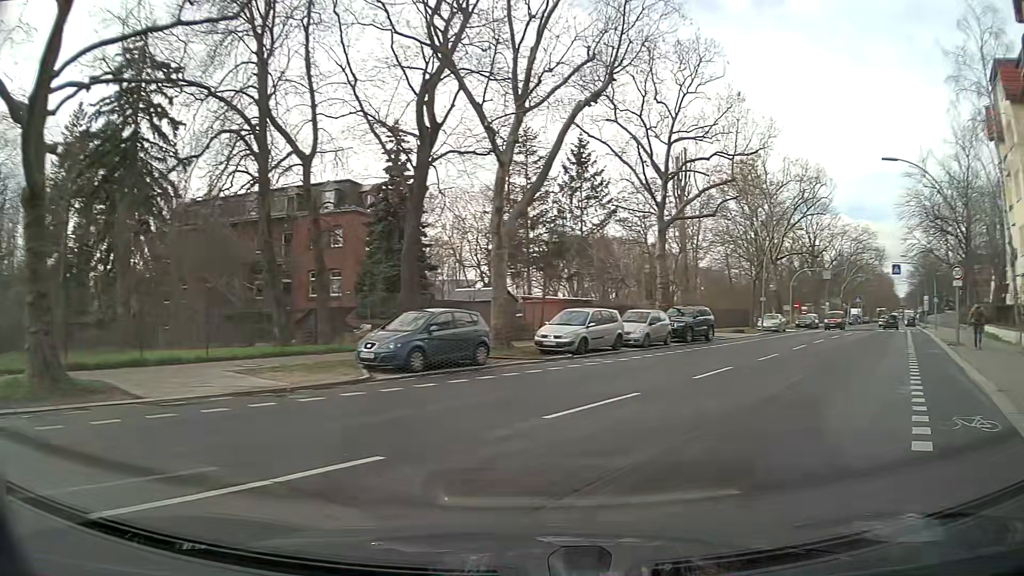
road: secondary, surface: asphalt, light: Day
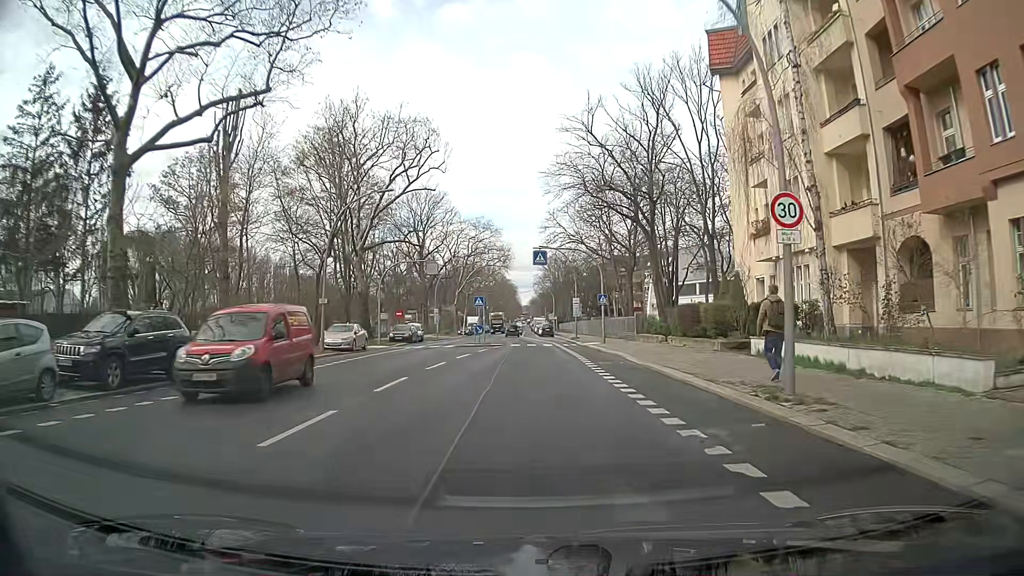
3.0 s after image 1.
(+7.8, +17.2) m; +33°
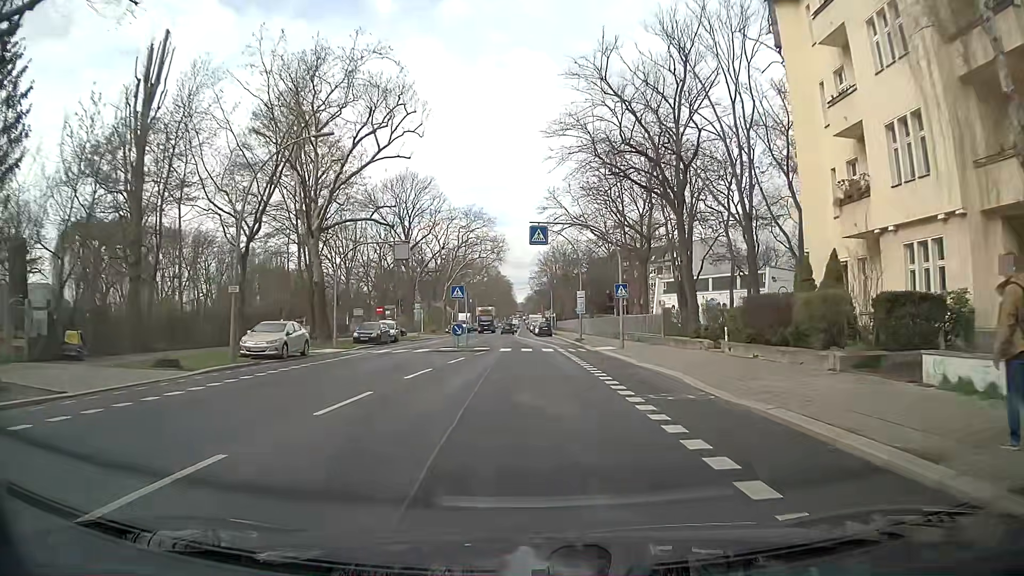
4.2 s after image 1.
(-0.1, +9.7) m; 0°
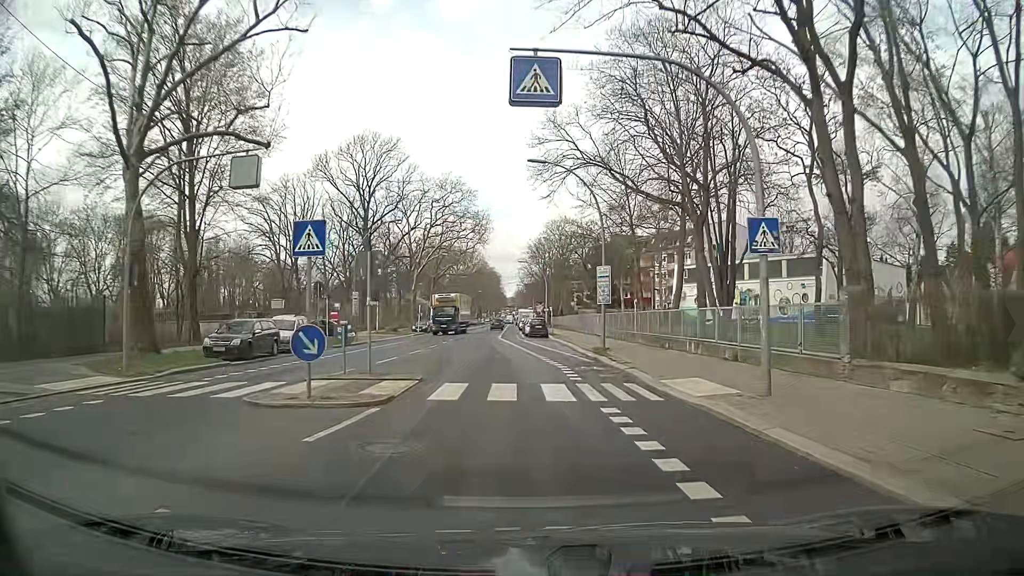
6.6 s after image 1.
(+0.2, +19.8) m; +1°
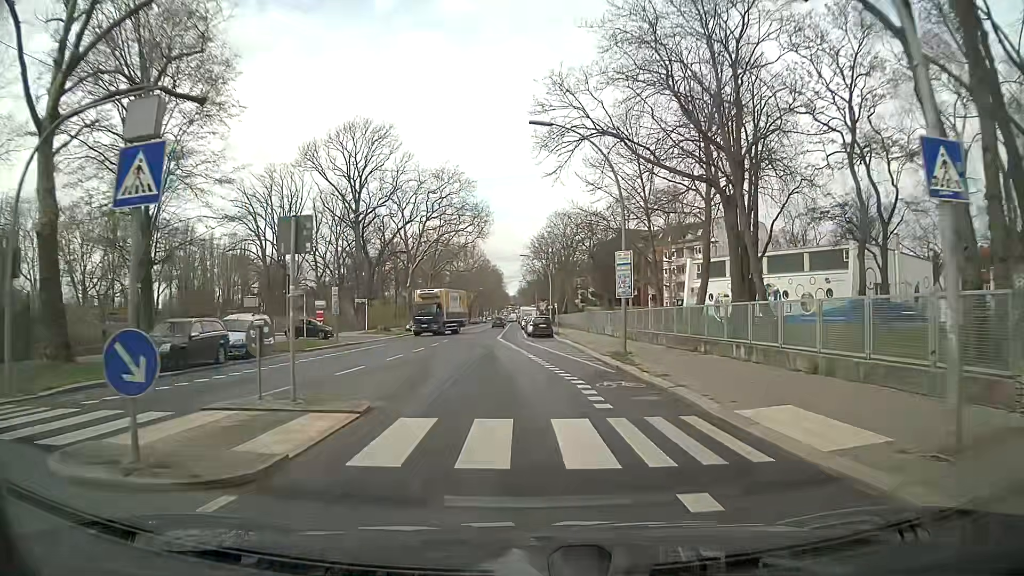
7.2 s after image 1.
(0.0, +5.3) m; 0°
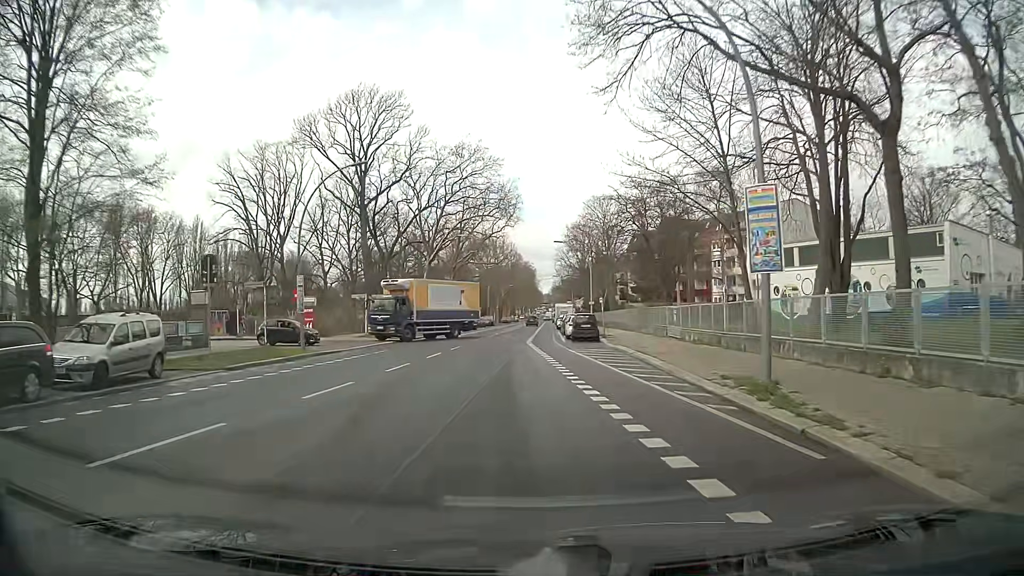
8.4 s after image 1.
(-0.2, +11.2) m; -3°
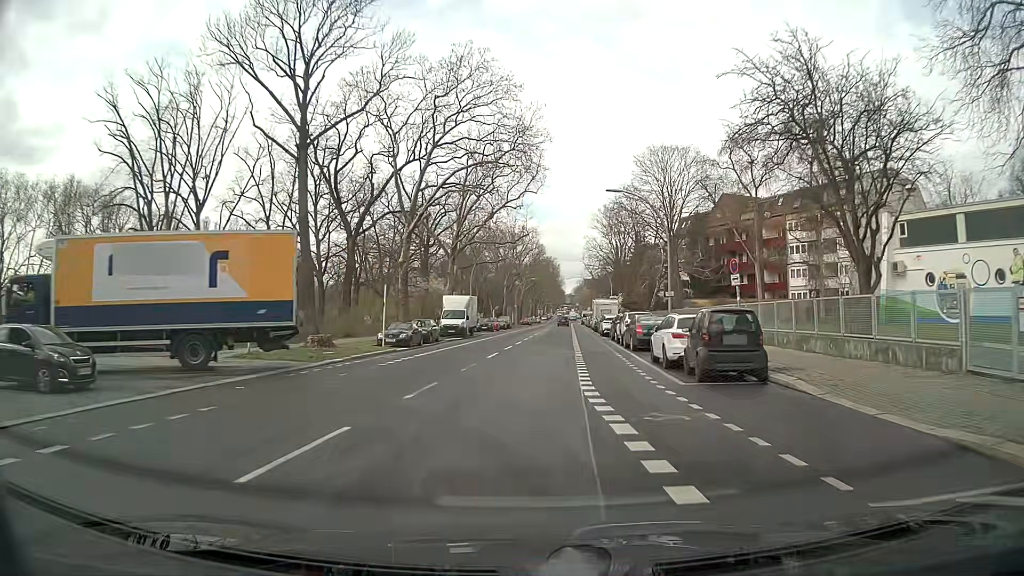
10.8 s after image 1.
(-0.7, +23.9) m; -2°
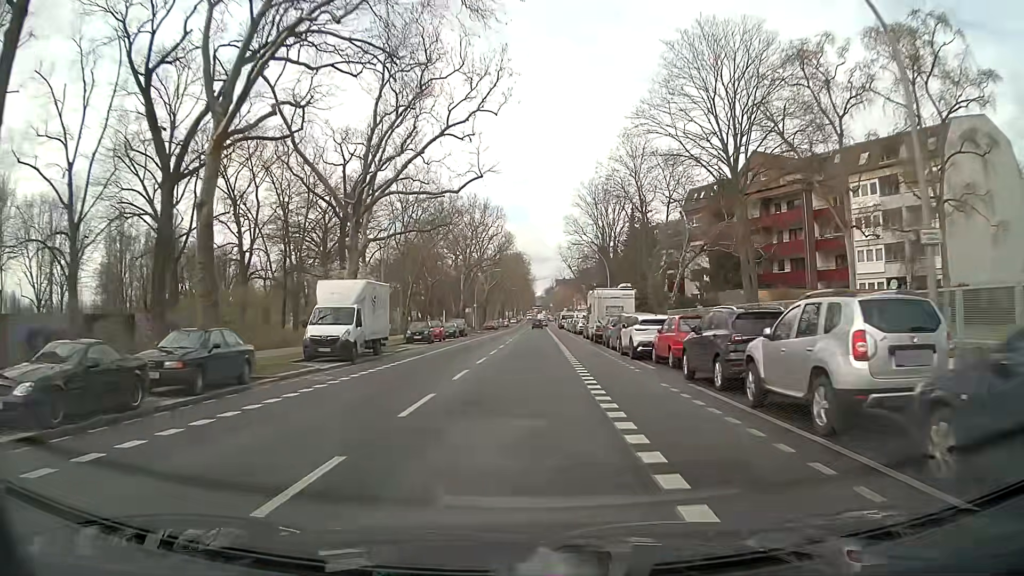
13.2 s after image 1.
(+0.7, +25.4) m; +3°
